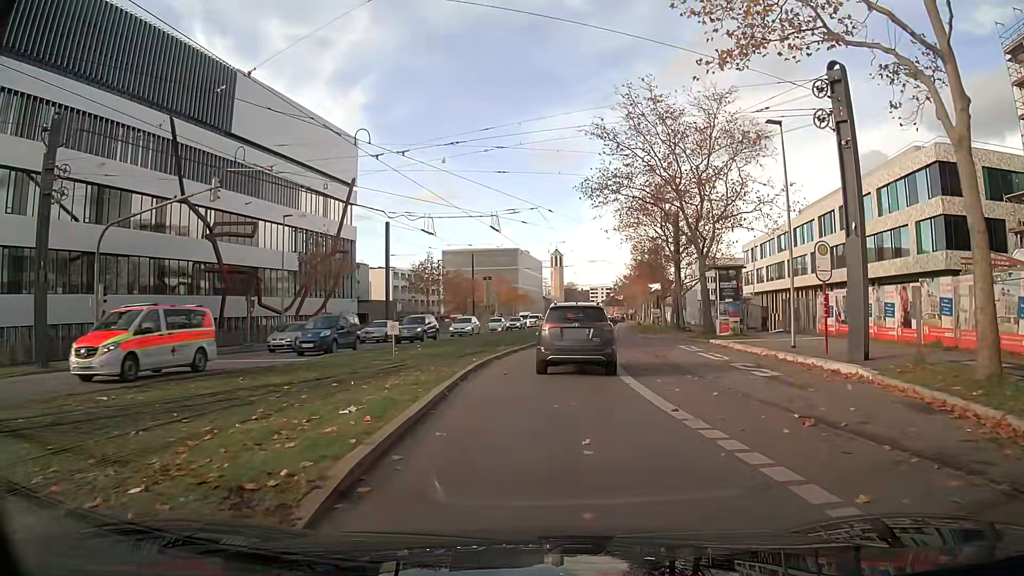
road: secondary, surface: asphalt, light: Day
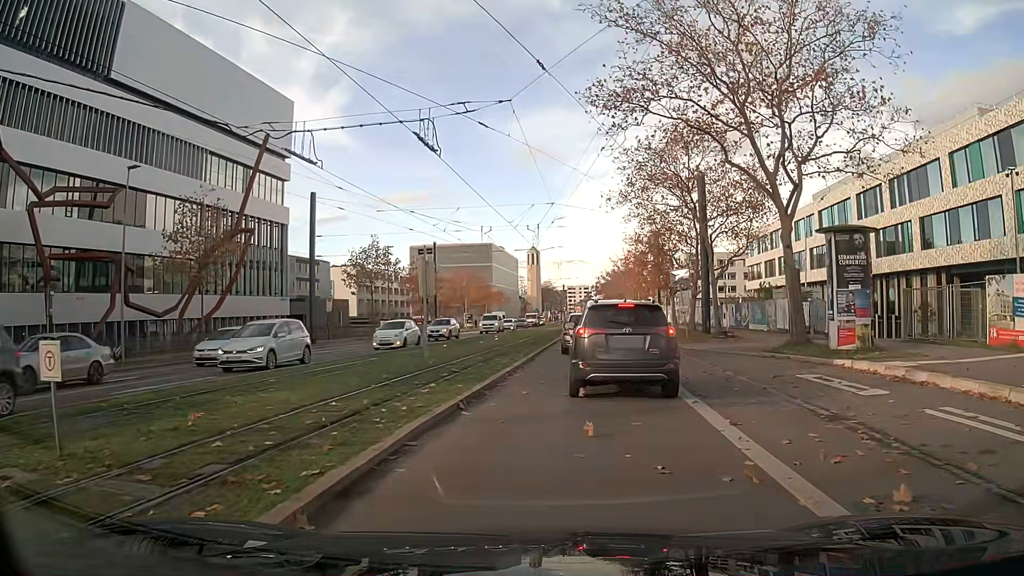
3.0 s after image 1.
(+0.3, +16.0) m; +3°
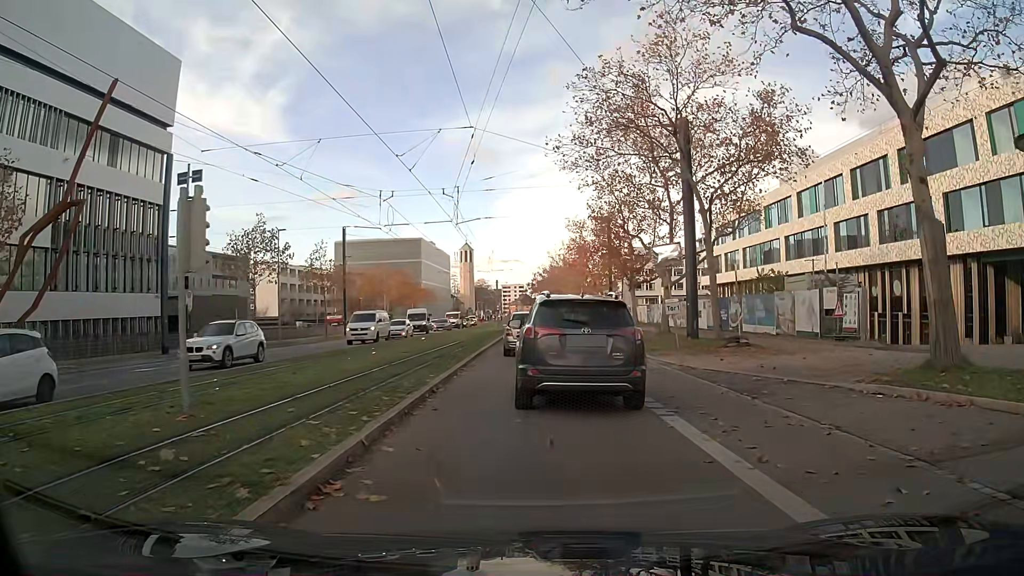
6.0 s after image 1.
(+0.6, +12.2) m; +6°
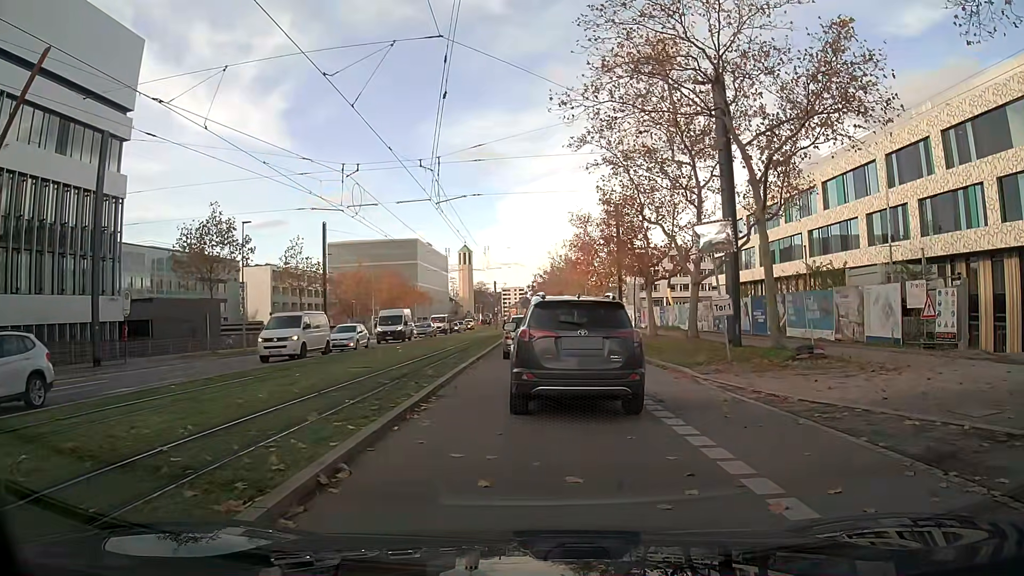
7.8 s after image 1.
(0.0, +6.4) m; 0°
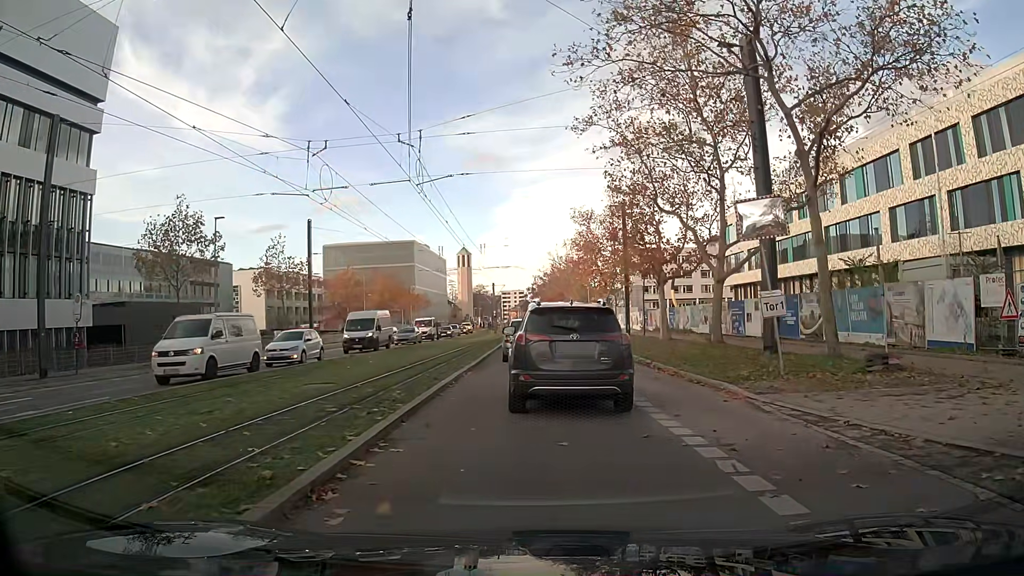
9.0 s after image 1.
(0.0, +4.0) m; 0°
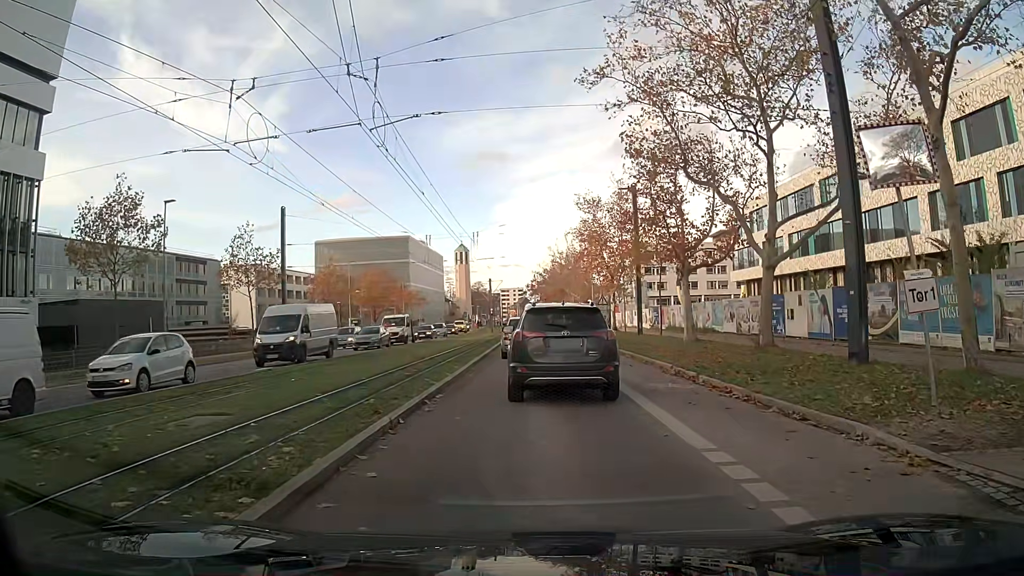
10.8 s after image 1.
(0.0, +6.0) m; 0°
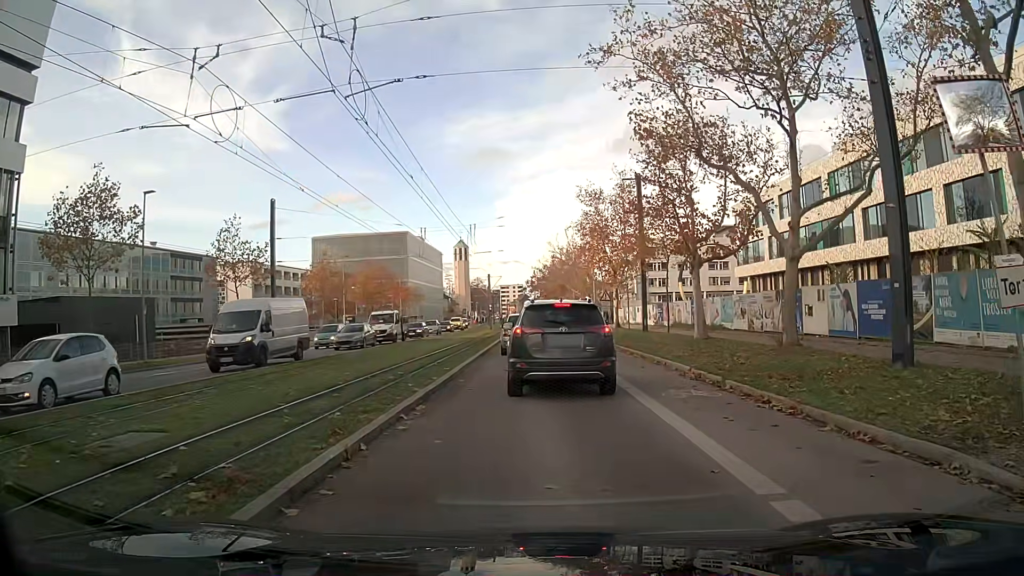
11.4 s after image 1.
(0.0, +2.1) m; 0°
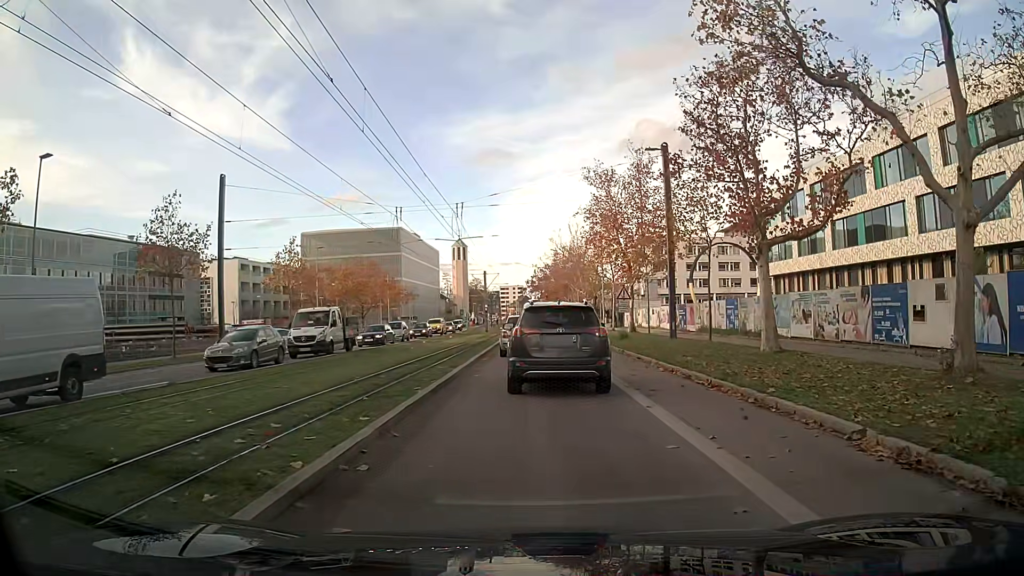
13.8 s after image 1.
(0.0, +8.7) m; 0°
